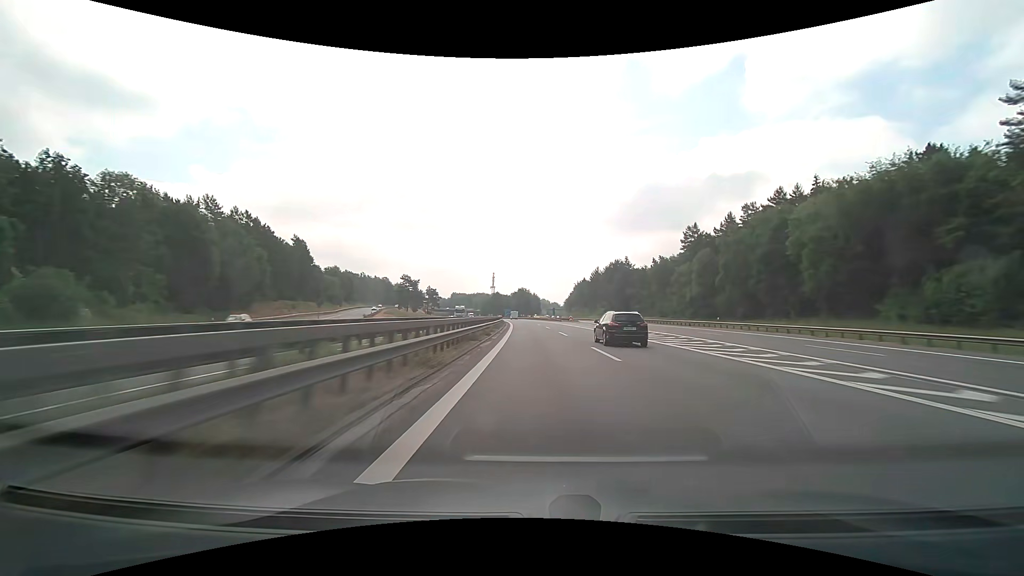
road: motorway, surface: asphalt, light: Day
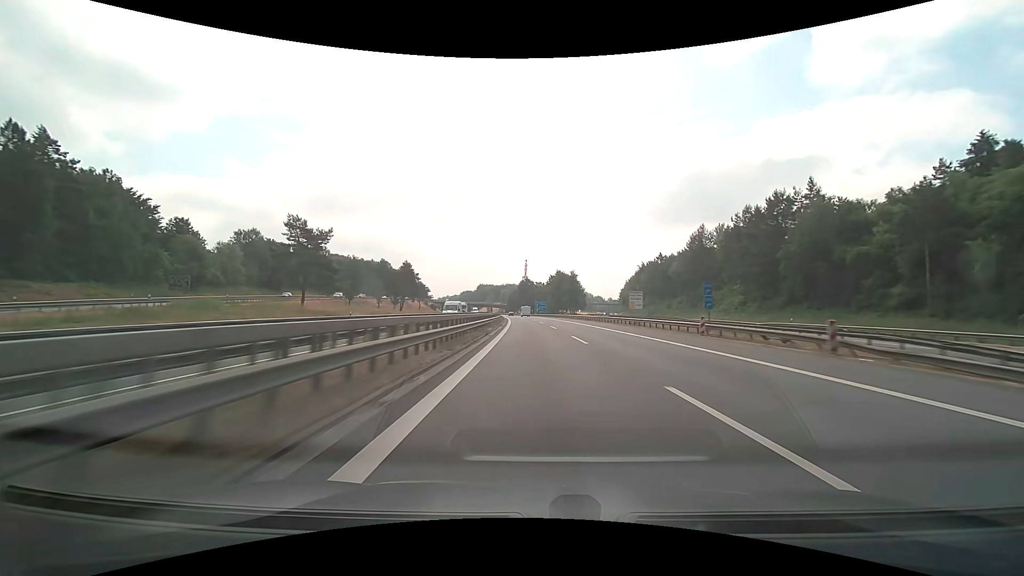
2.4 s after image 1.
(-3.6, +100.0) m; -4°
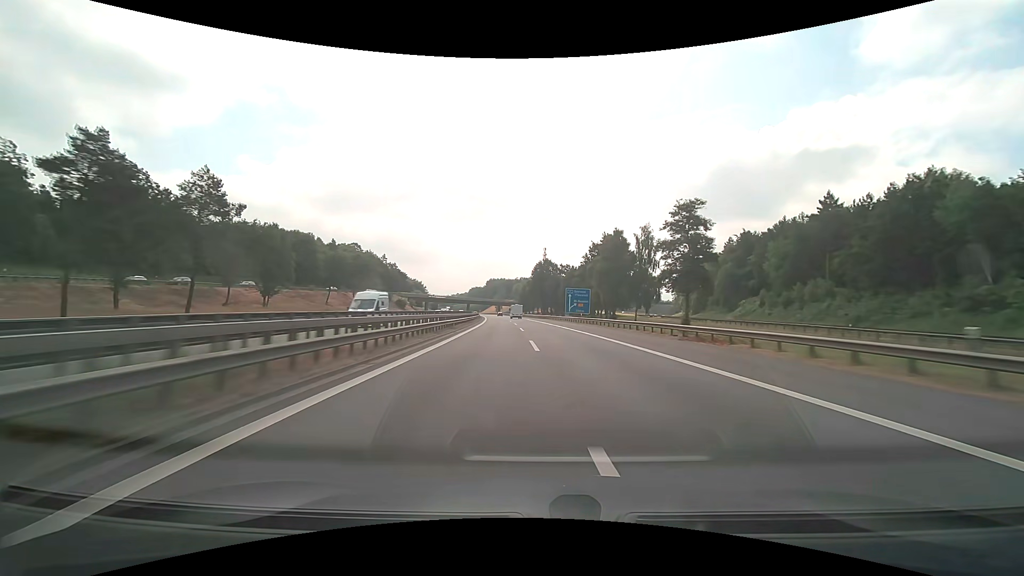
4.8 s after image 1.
(-1.9, +93.8) m; -2°
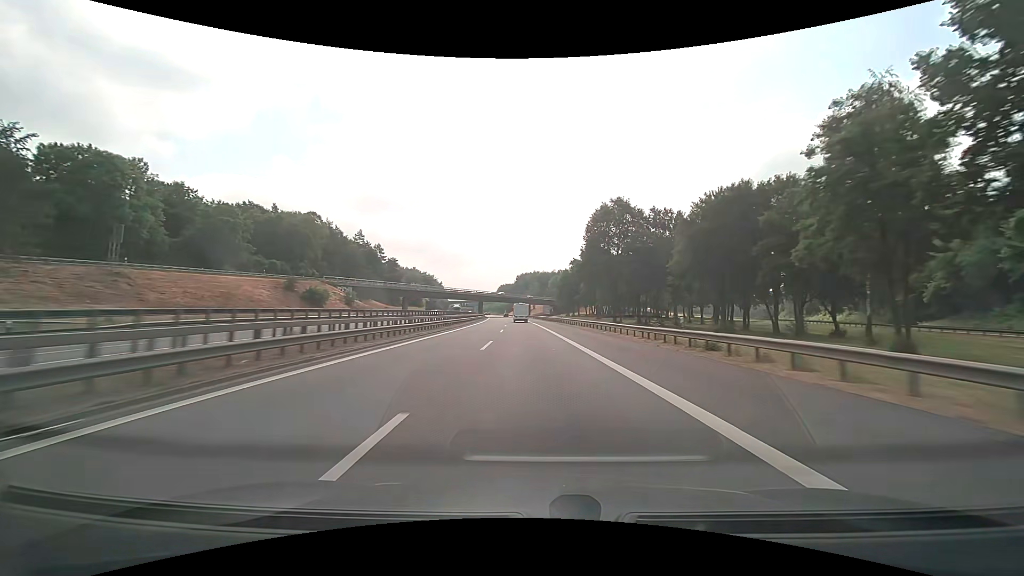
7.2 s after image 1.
(-2.8, +87.9) m; -4°
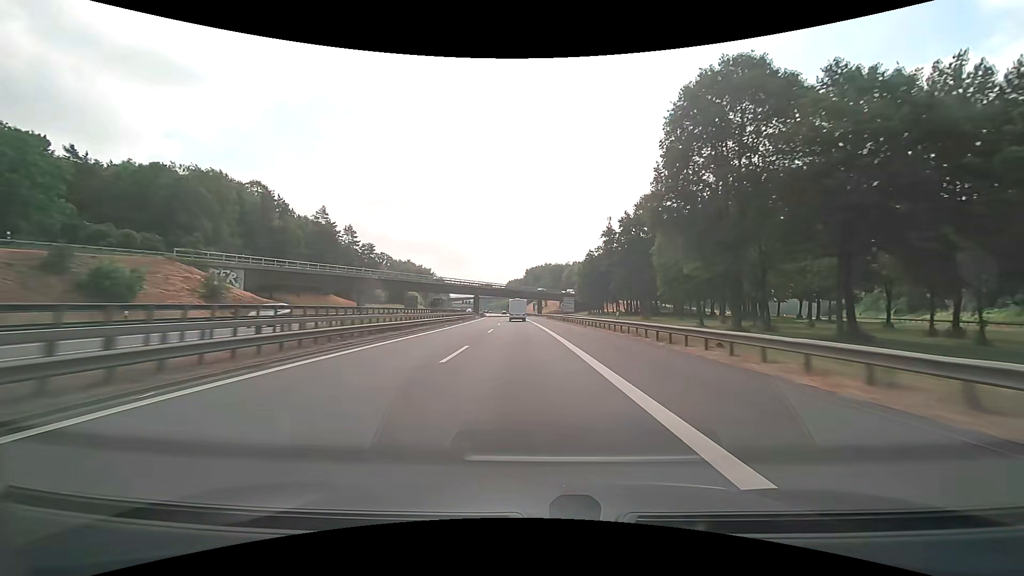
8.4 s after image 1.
(-0.5, +41.6) m; -1°
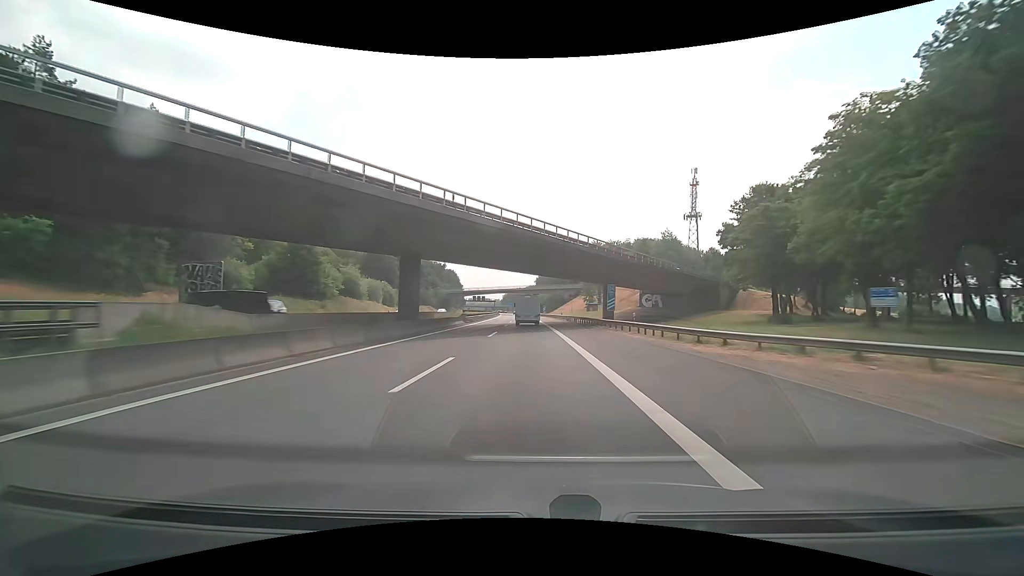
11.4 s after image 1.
(-3.3, +94.4) m; -4°
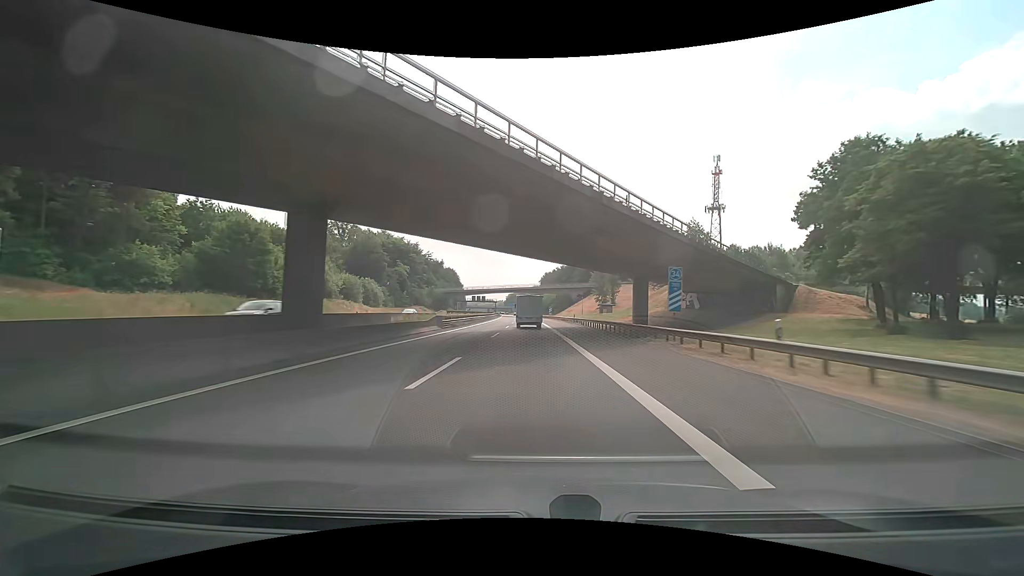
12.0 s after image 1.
(-0.1, +17.5) m; 0°
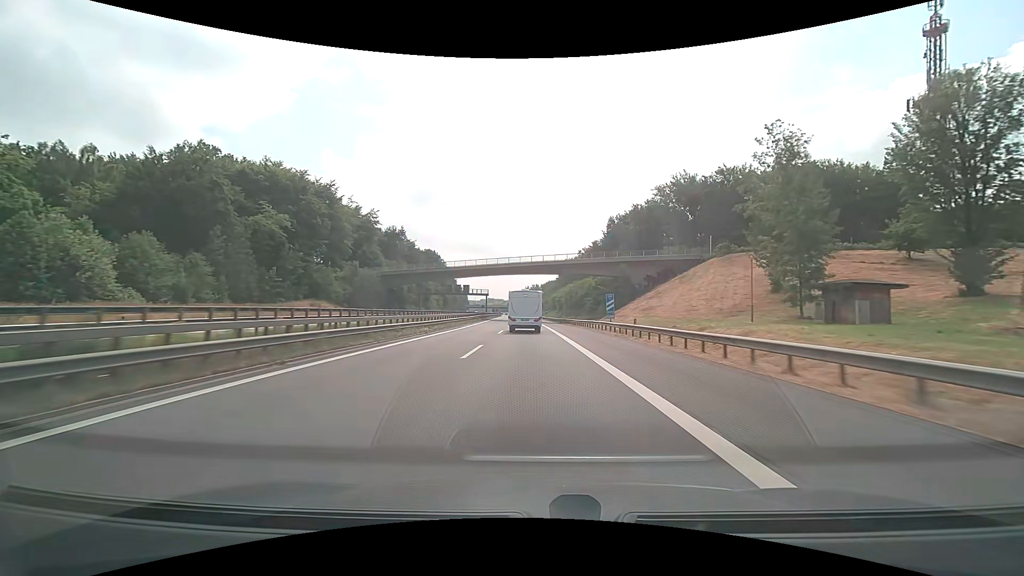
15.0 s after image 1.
(-1.3, +84.3) m; -2°
(0, +10) (0, +20) (0, +30) (0, +40) (0, +50) (-1, +60) (-1, +70) (-1, +80) (-1, +90) (-2, +100) m
